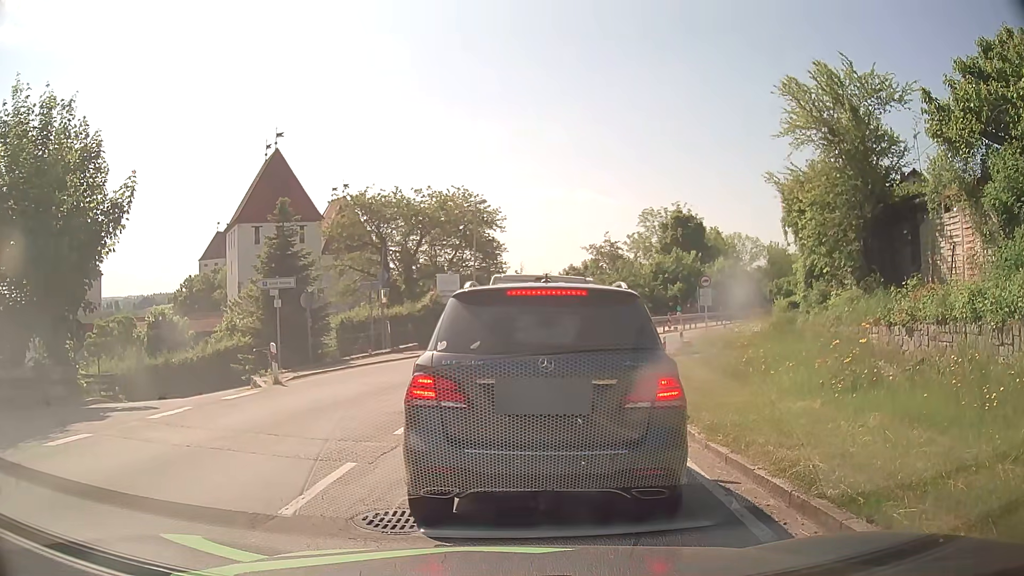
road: secondary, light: Day
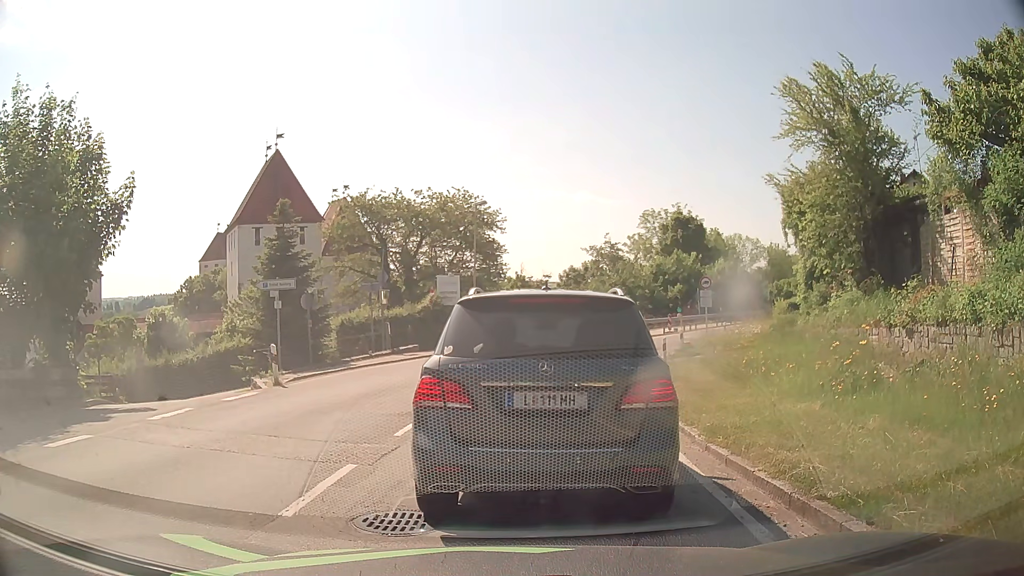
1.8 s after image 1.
(0.0, +0.1) m; 0°
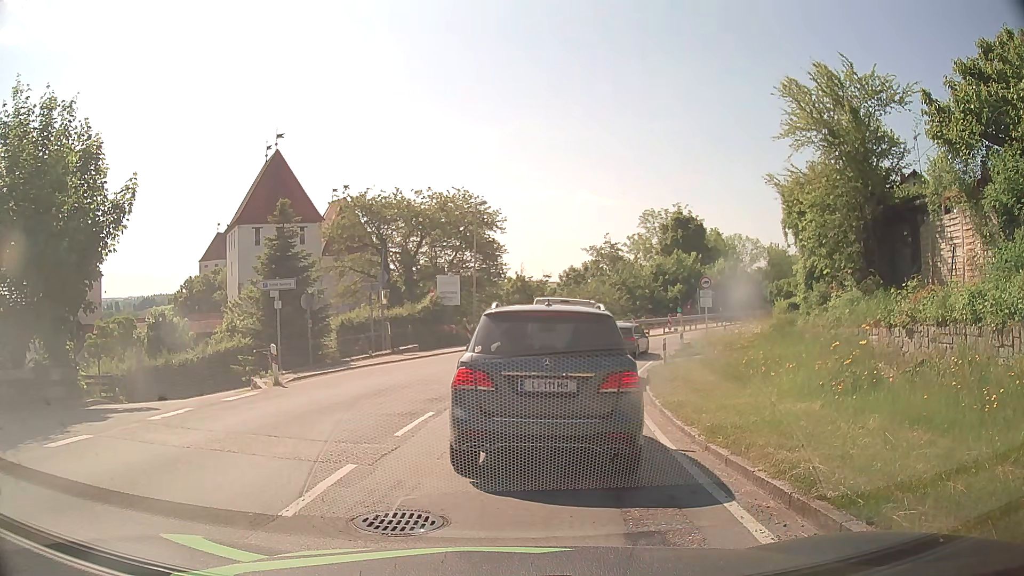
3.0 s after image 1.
(0.0, 0.0) m; 0°
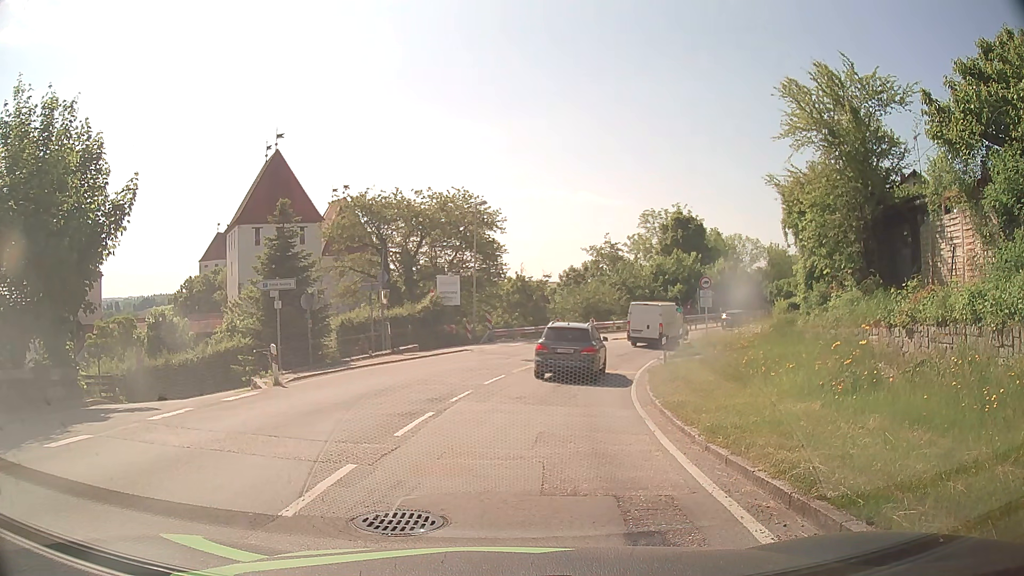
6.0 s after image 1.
(0.0, 0.0) m; 0°
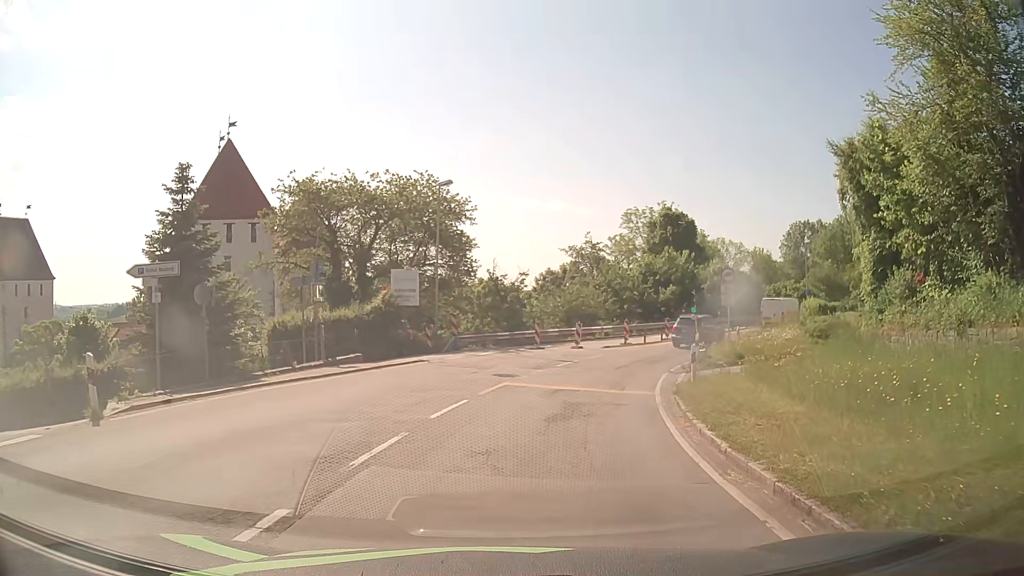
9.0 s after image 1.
(+0.1, +7.6) m; -1°
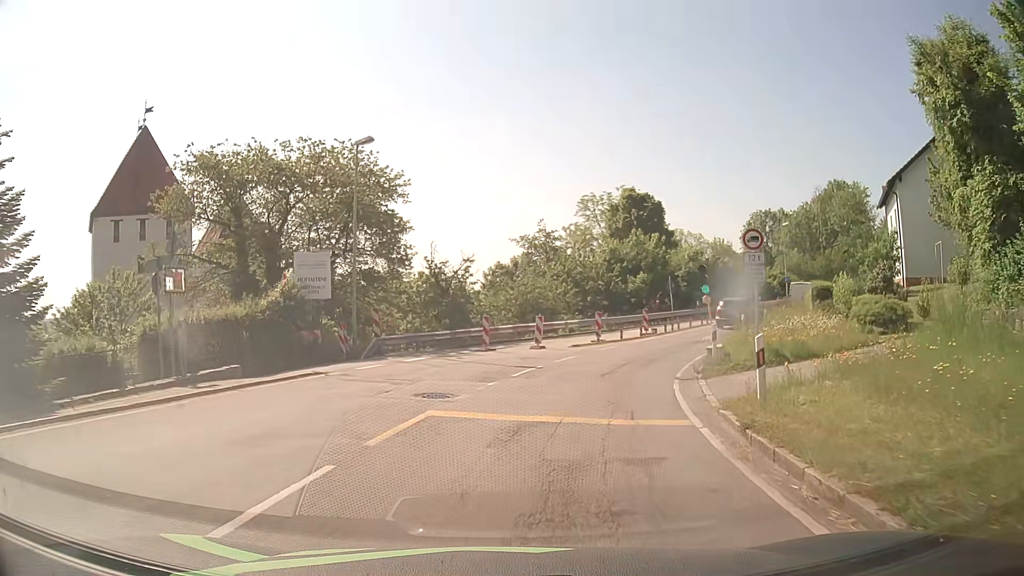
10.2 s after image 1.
(+0.7, +7.9) m; +7°
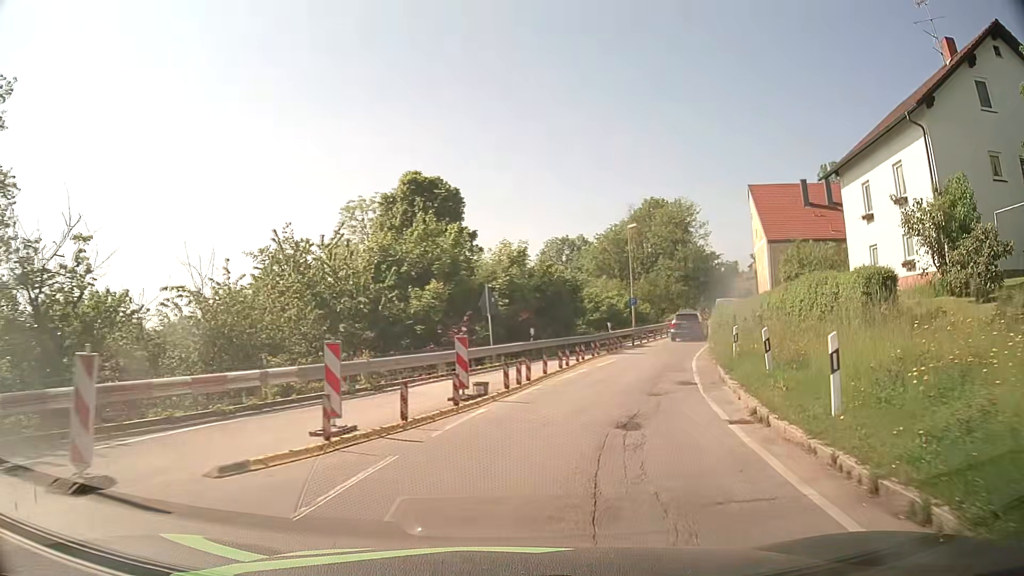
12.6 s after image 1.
(+2.7, +20.2) m; +19°
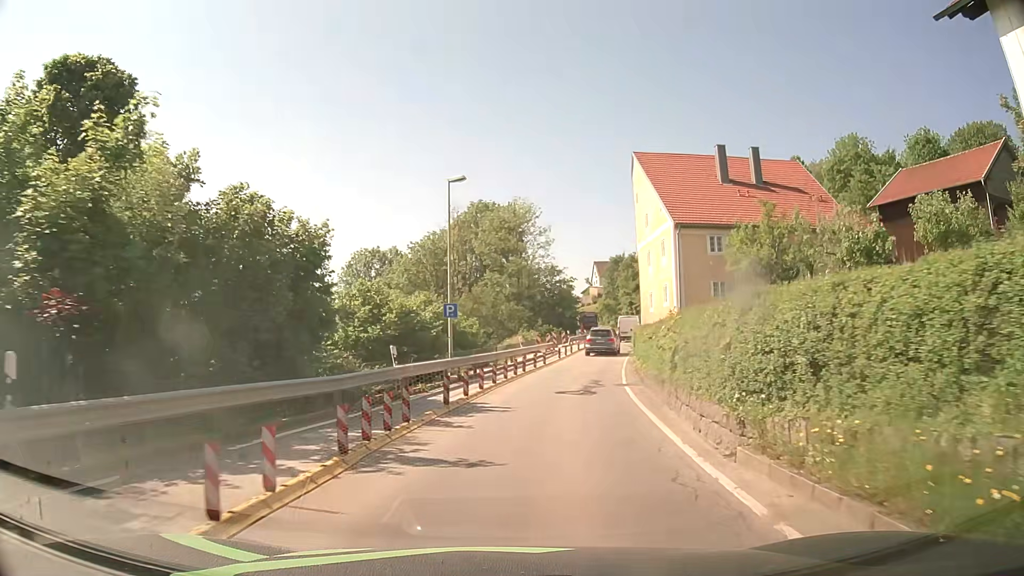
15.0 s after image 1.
(+3.8, +21.7) m; +16°
(0, +10) (+1, +20) (+3, +30) (+5, +40) (+7, +49) (+10, +59) (+12, +69) (+14, +78) (+16, +88) (+17, +98) m
